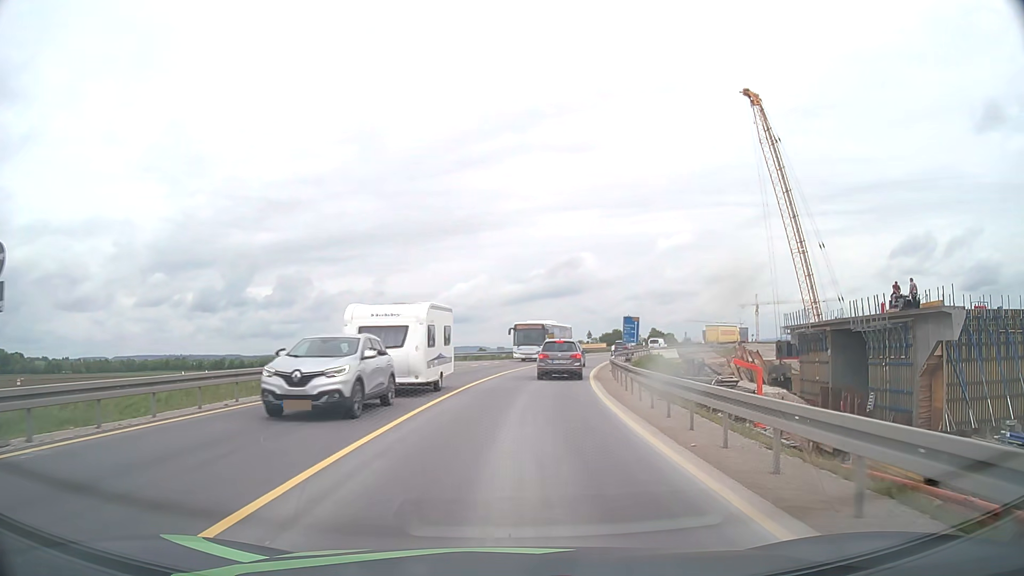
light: Day
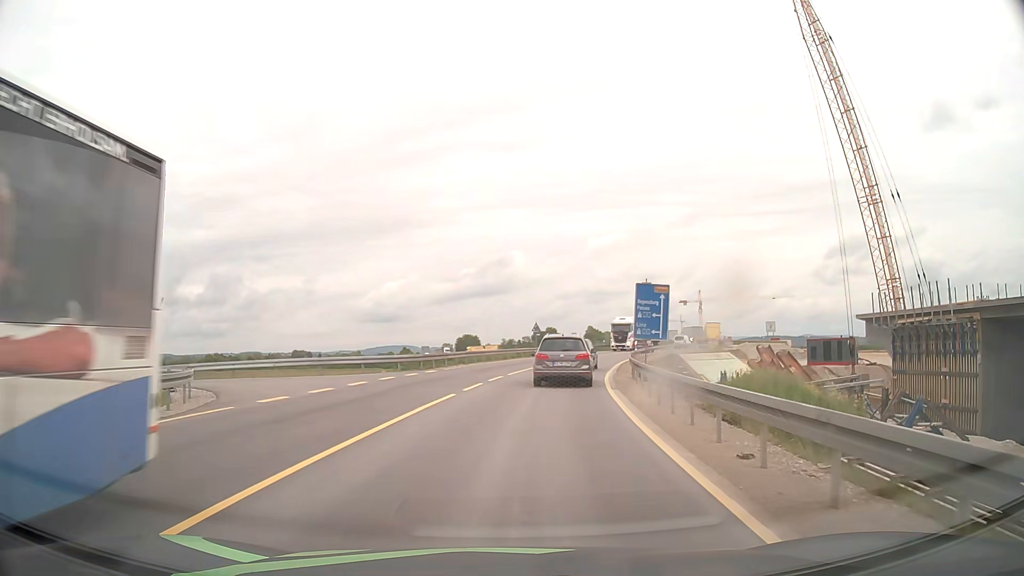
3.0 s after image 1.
(+1.6, +27.8) m; +6°
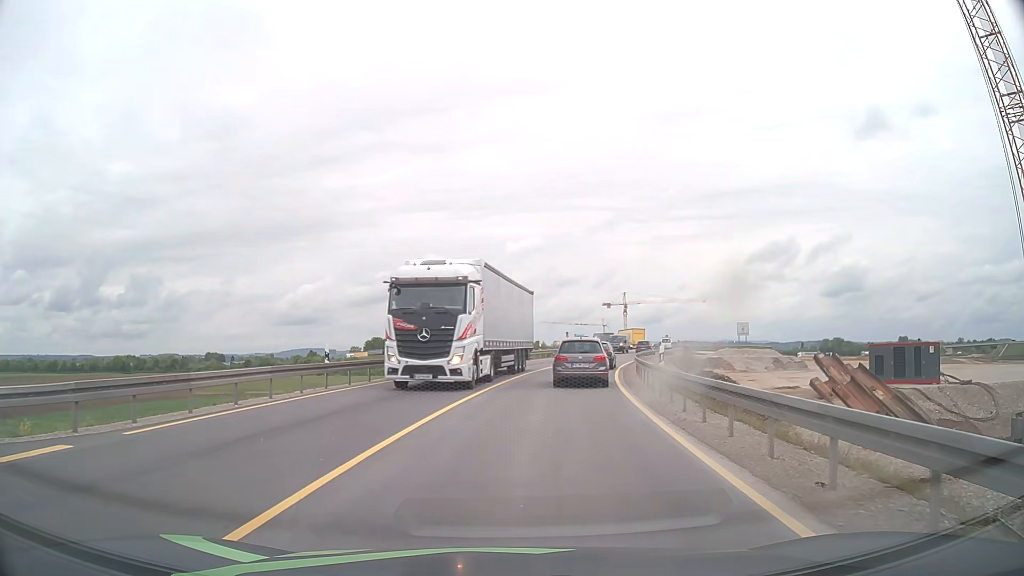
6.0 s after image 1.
(+1.3, +23.6) m; +7°
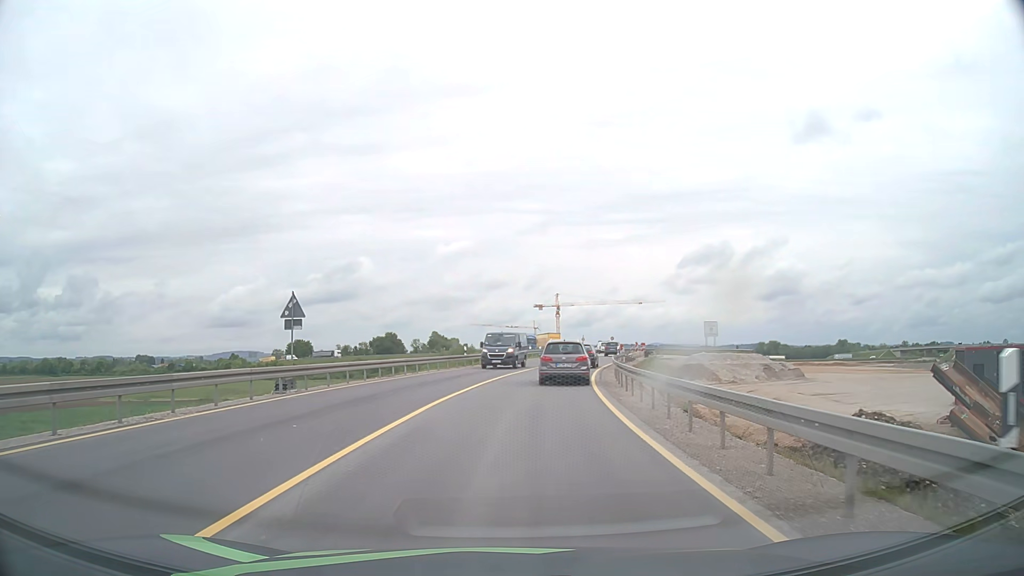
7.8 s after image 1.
(+1.0, +15.5) m; +6°
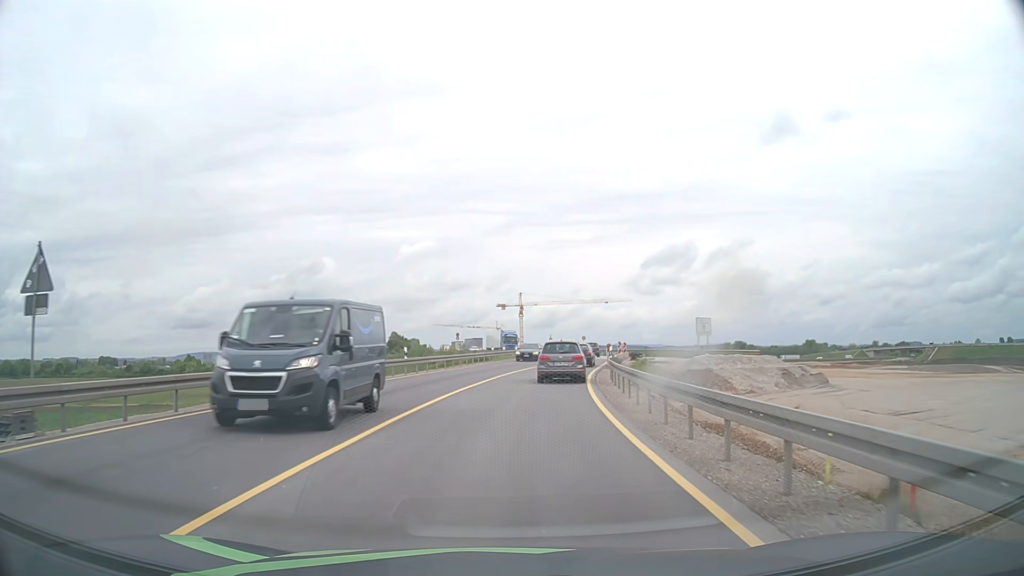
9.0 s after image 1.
(+0.4, +11.3) m; +3°
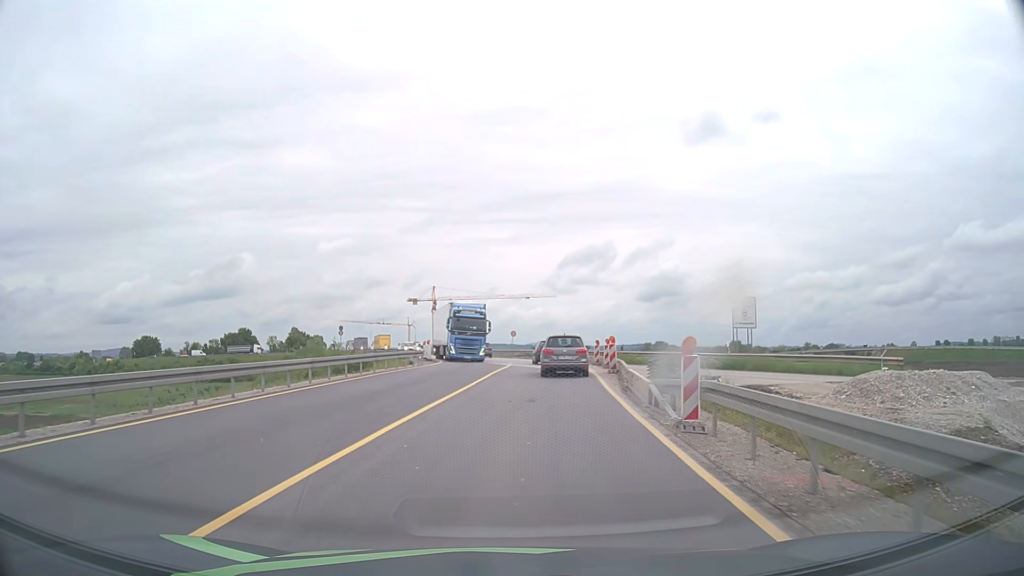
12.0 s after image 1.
(+1.8, +30.7) m; +7°
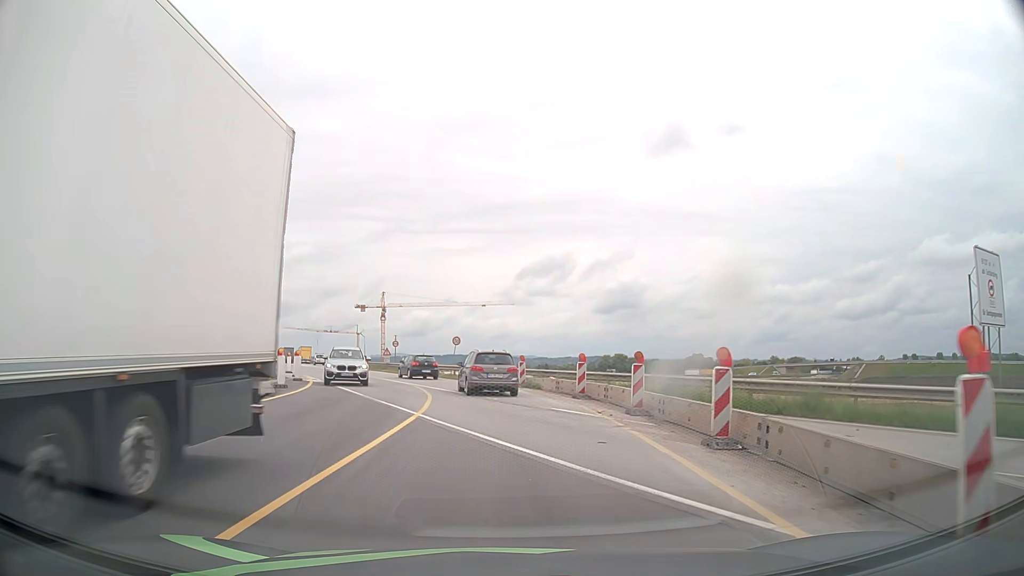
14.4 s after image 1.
(+1.0, +24.0) m; +3°
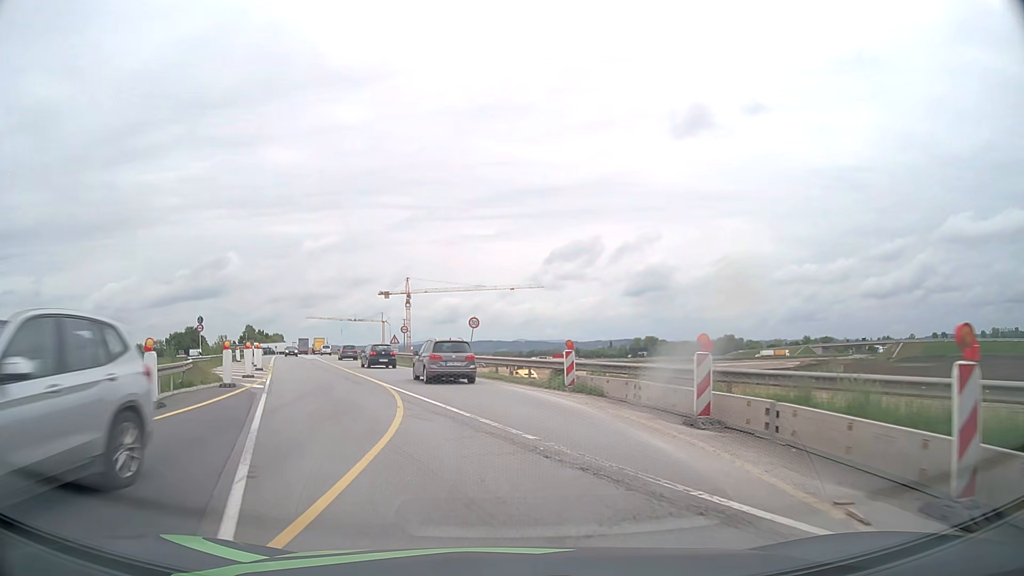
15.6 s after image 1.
(0.0, +11.6) m; -2°
(0, +10) (-2, +20) (-4, +30) (-7, +39) (-10, +49) (-13, +58) (-16, +68) (-19, +77) (-22, +87) (-25, +96) m
